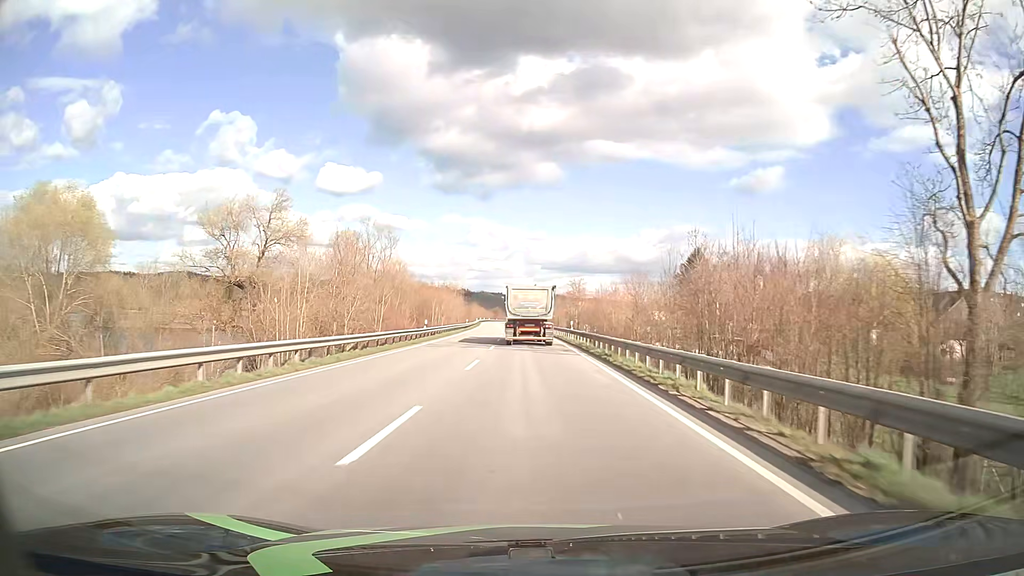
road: primary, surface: asphalt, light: Day
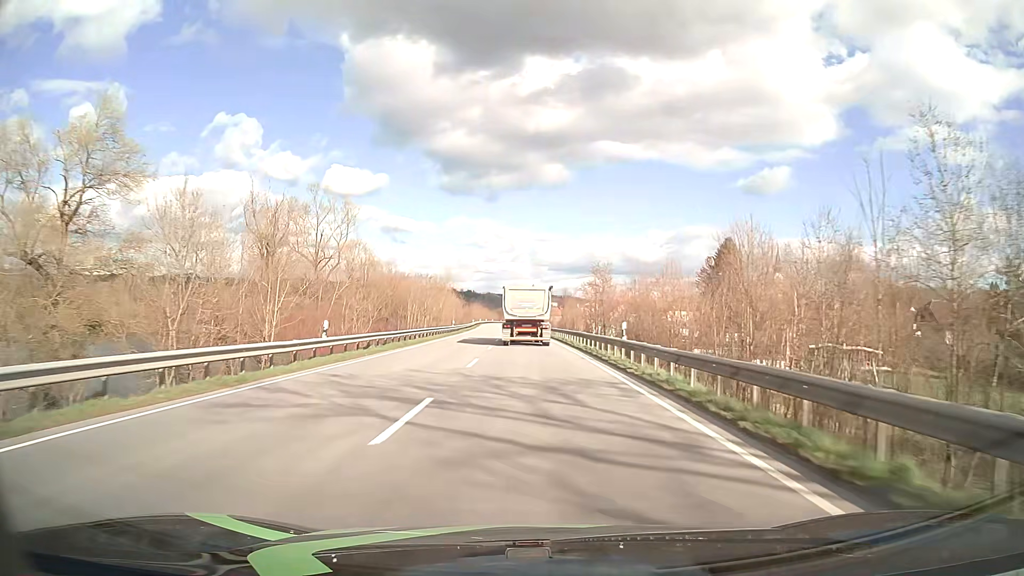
(-0.2, +23.5) m; -1°
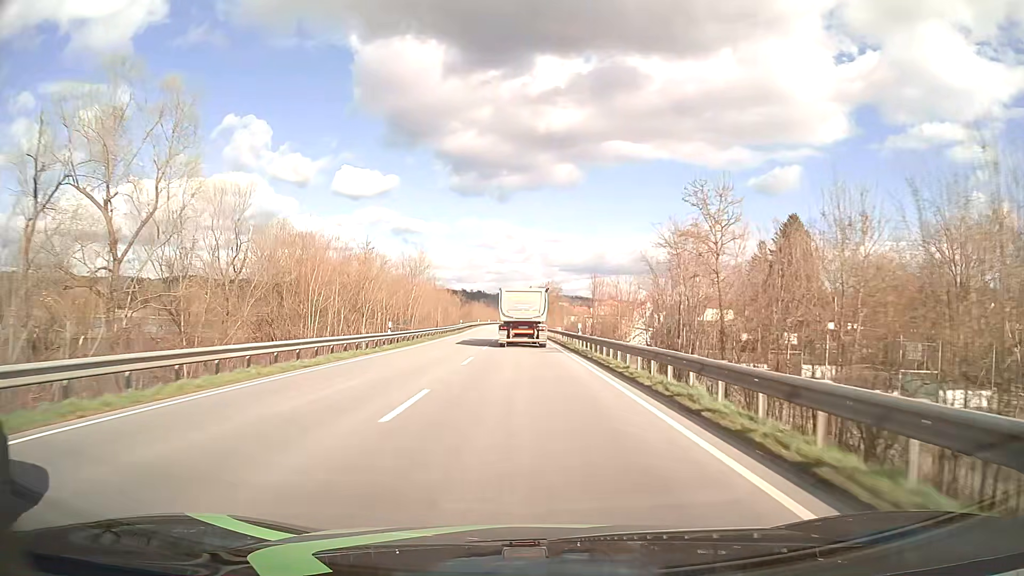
(-0.3, +35.1) m; -1°
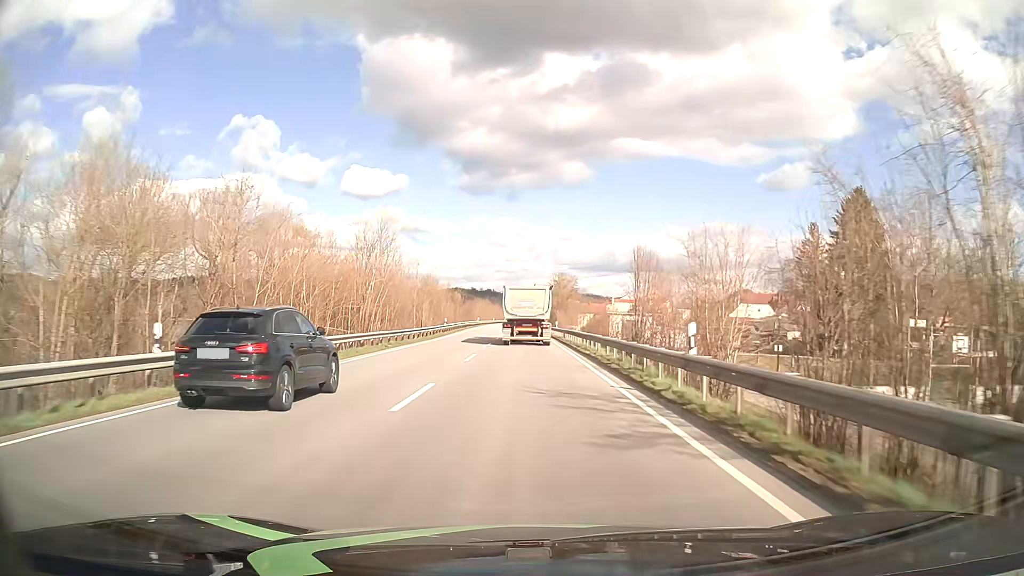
(-0.2, +23.4) m; -1°
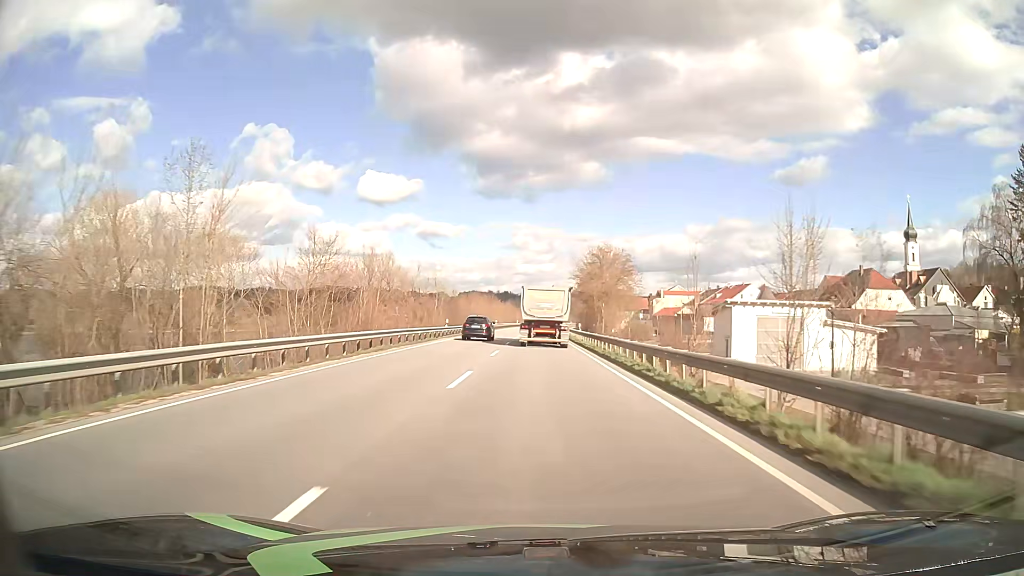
(-0.9, +58.3) m; -1°
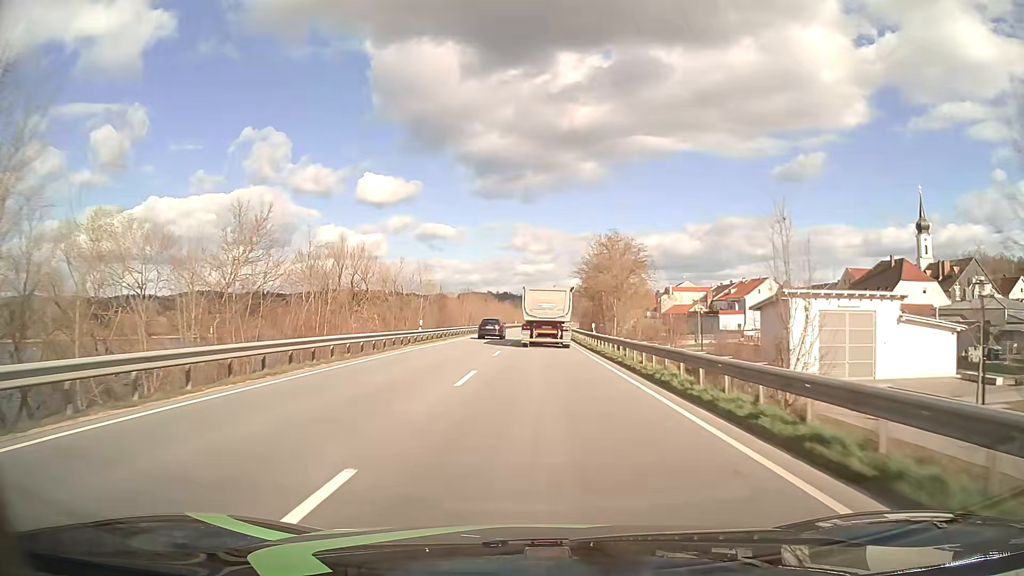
(0.0, +11.6) m; 0°
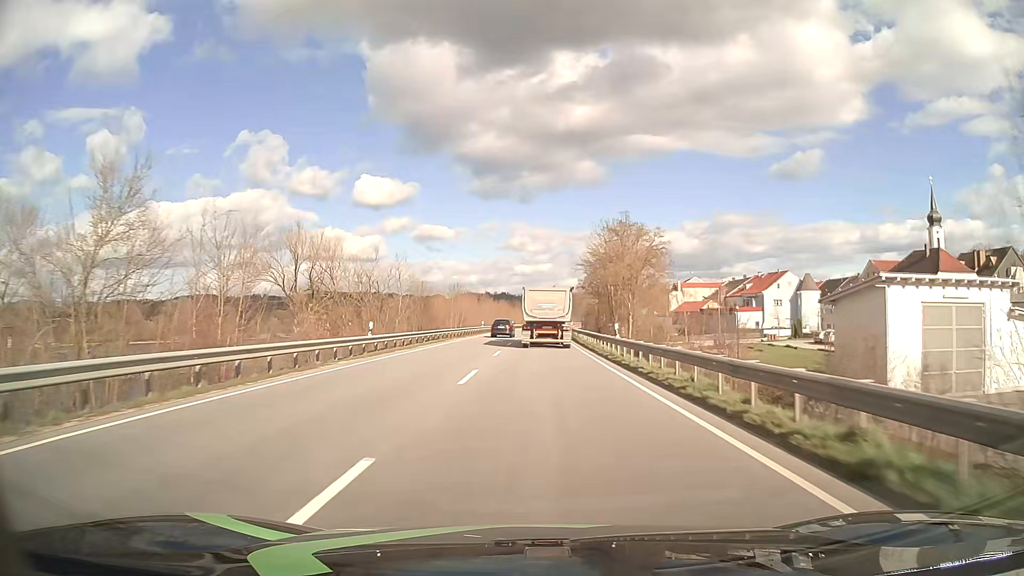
(0.0, +11.6) m; 0°
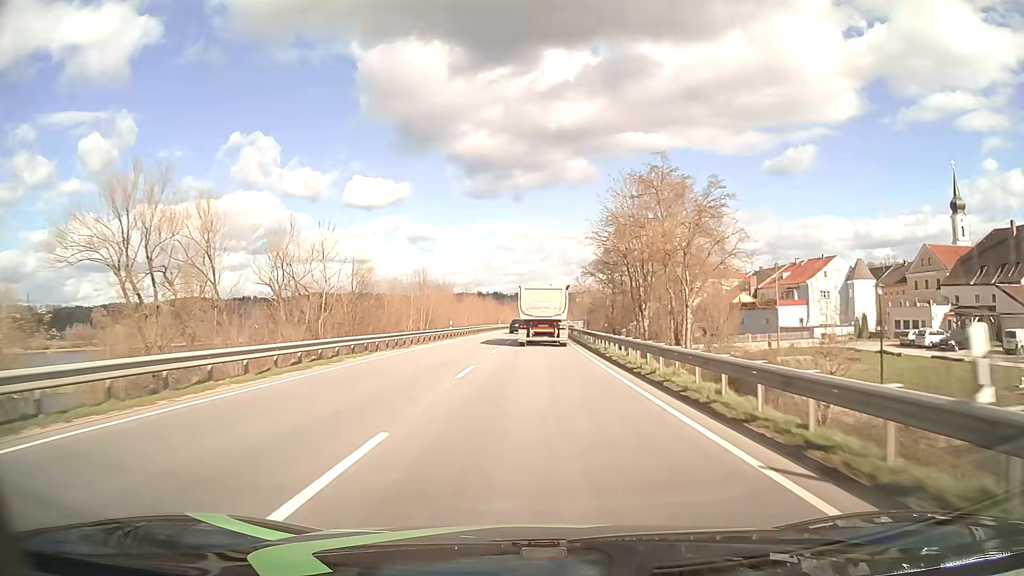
(+0.1, +23.1) m; +1°
(0, +10) (0, +20) (0, +30) (0, +40) (0, +50) (+1, +60) (+1, +70) (+1, +80) (+2, +90) (+2, +100) m
